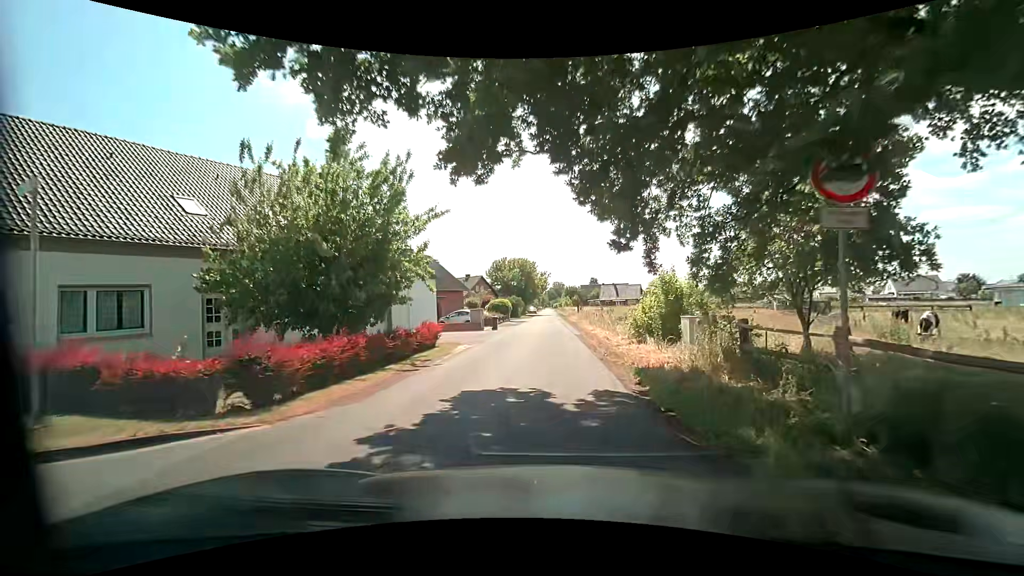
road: unclassified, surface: asphalt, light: Day
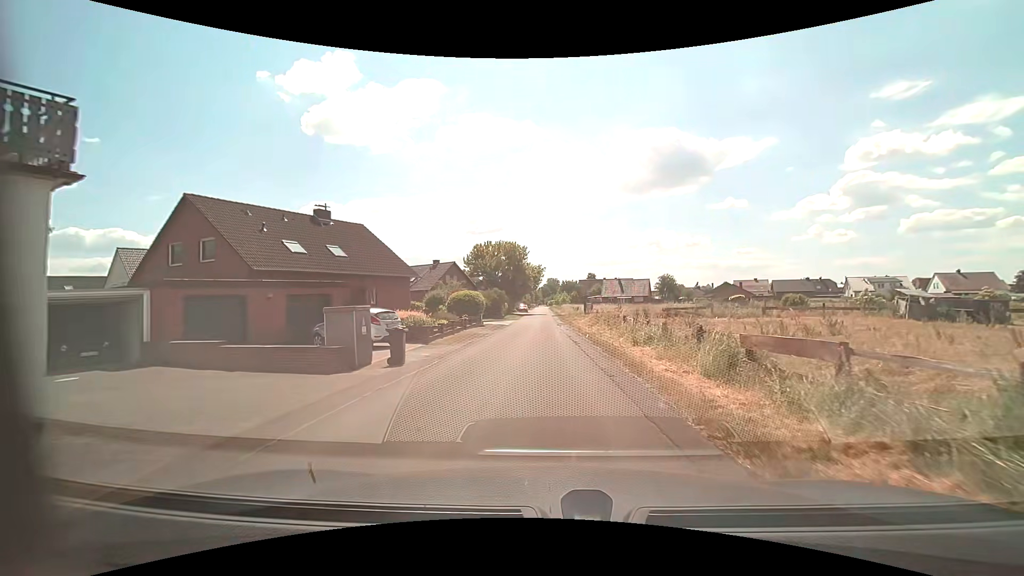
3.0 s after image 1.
(-0.2, +21.9) m; 0°
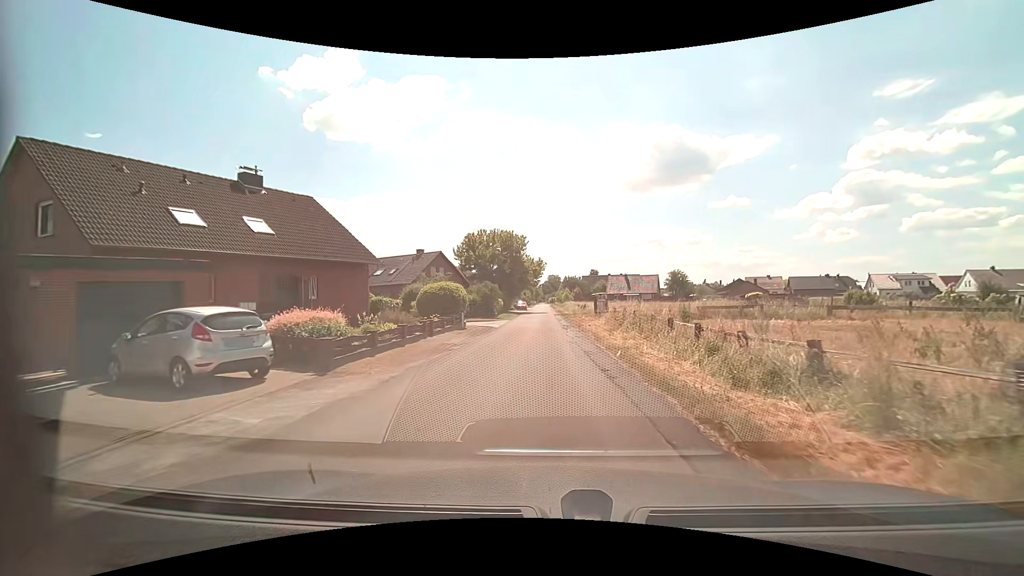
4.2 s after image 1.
(0.0, +9.4) m; 0°
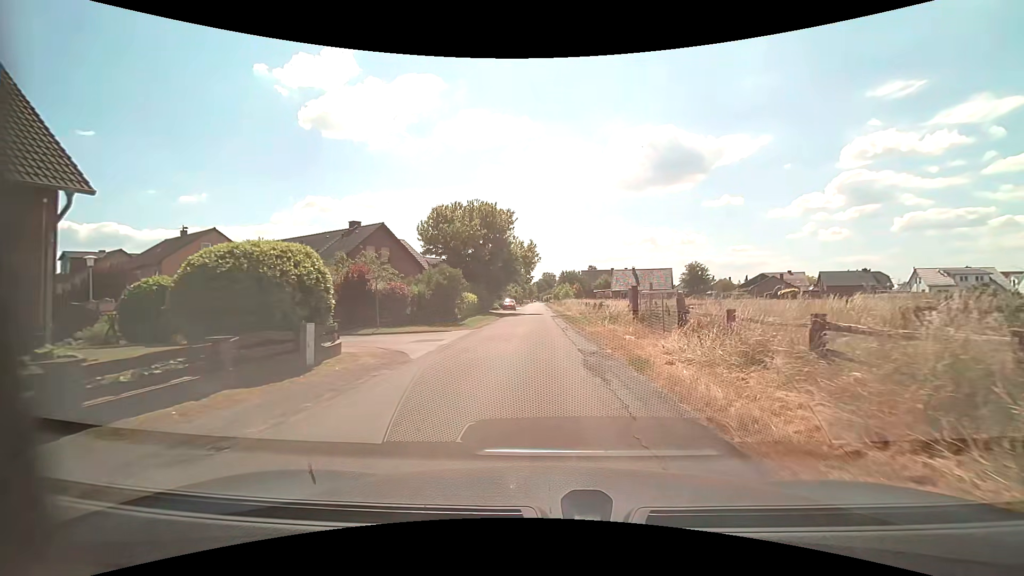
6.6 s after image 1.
(0.0, +18.9) m; 0°
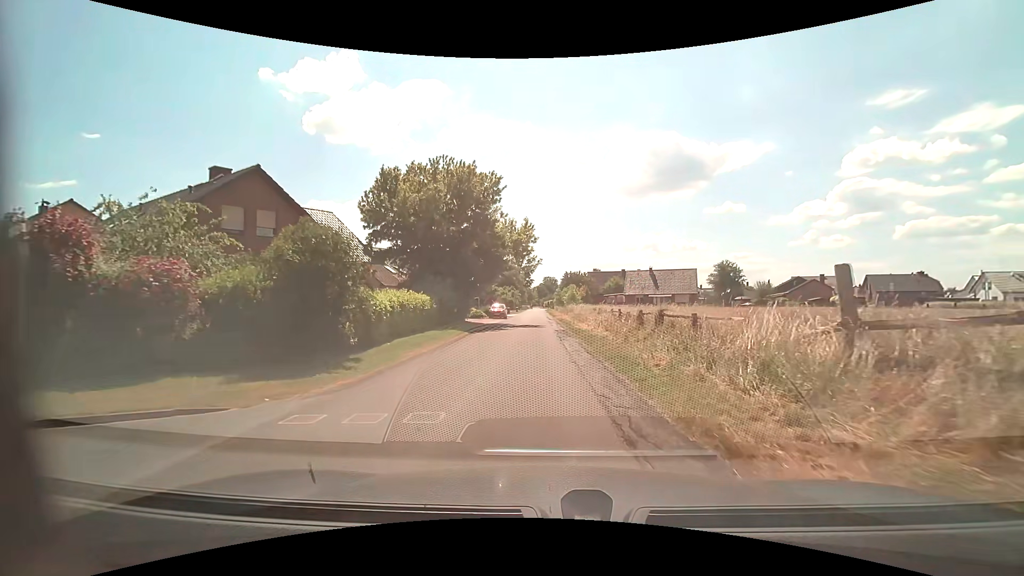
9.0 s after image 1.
(+0.1, +16.9) m; -1°
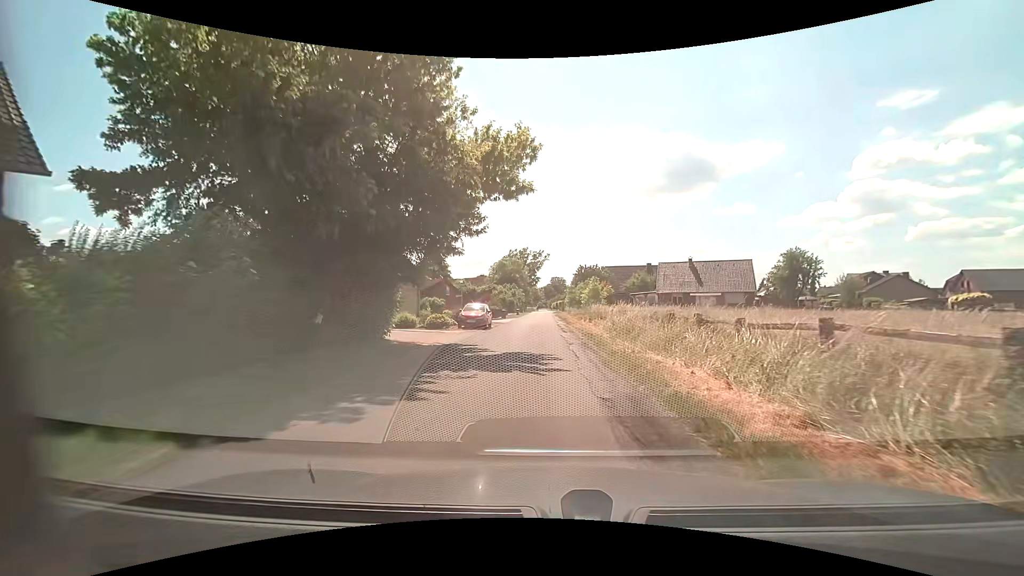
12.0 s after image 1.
(+0.2, +20.7) m; 0°
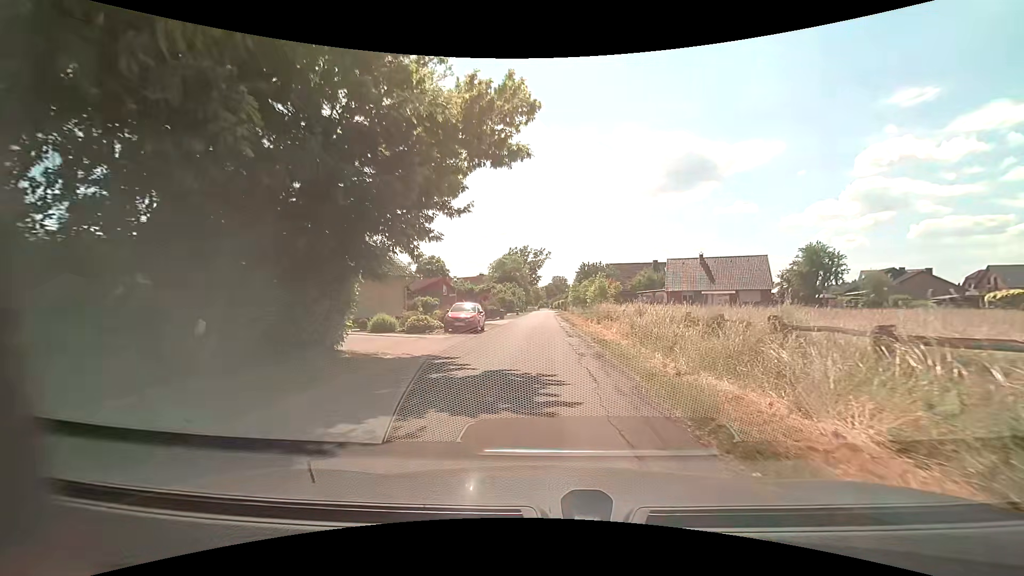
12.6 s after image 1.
(0.0, +4.3) m; -1°
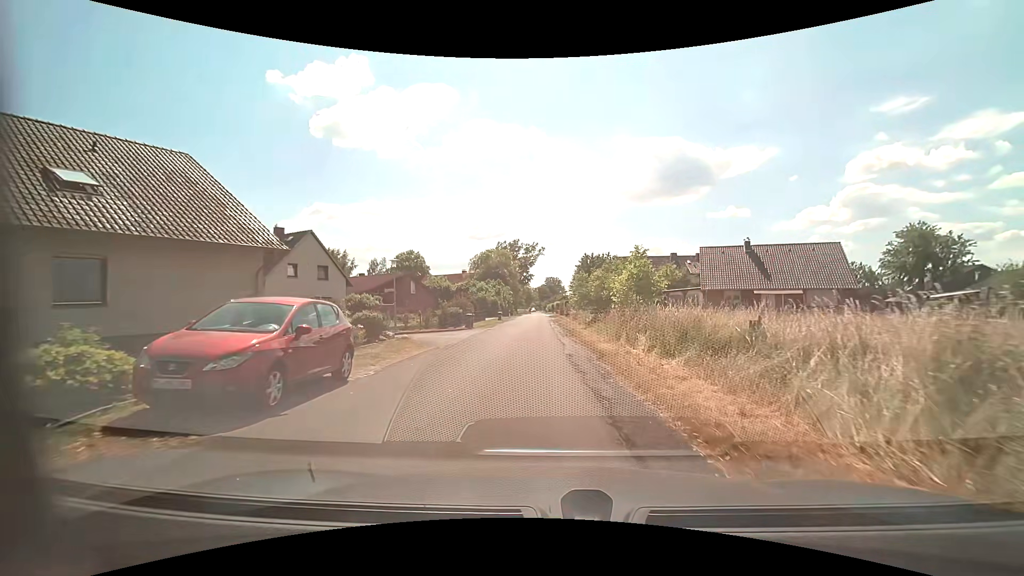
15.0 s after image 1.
(+0.2, +17.9) m; +1°
(0, +10) (0, +20) (0, +30) (-1, +40) (-1, +50) (-1, +60) (-1, +70) (-1, +80) (-1, +90) (-1, +100) m
